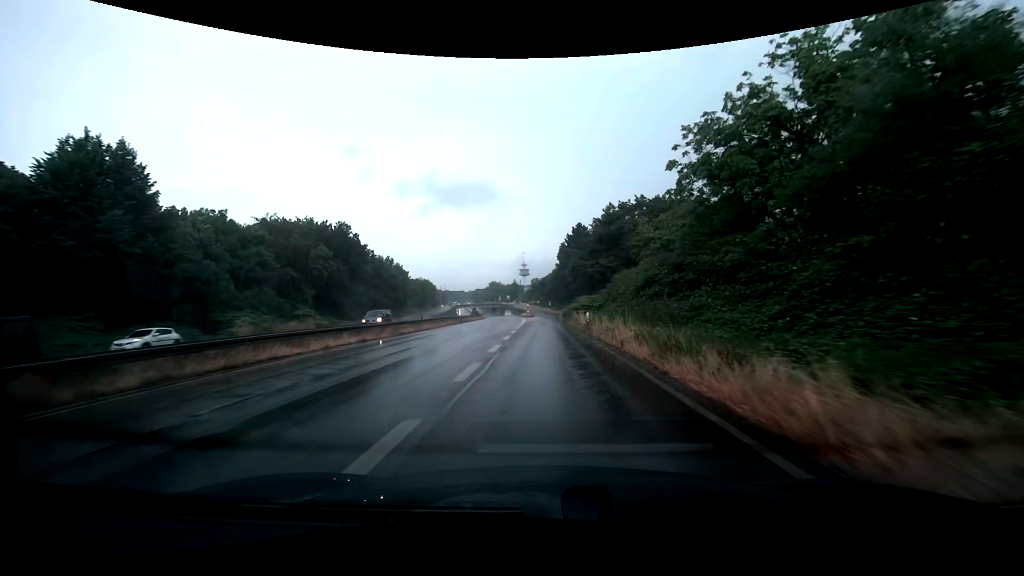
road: trunk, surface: asphalt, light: Day
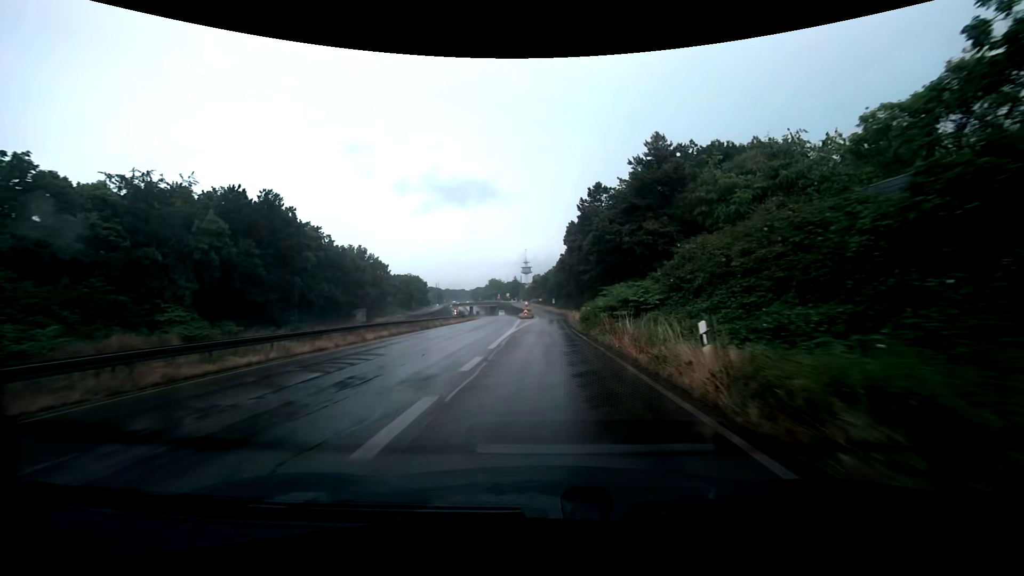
(0.0, +22.9) m; 0°
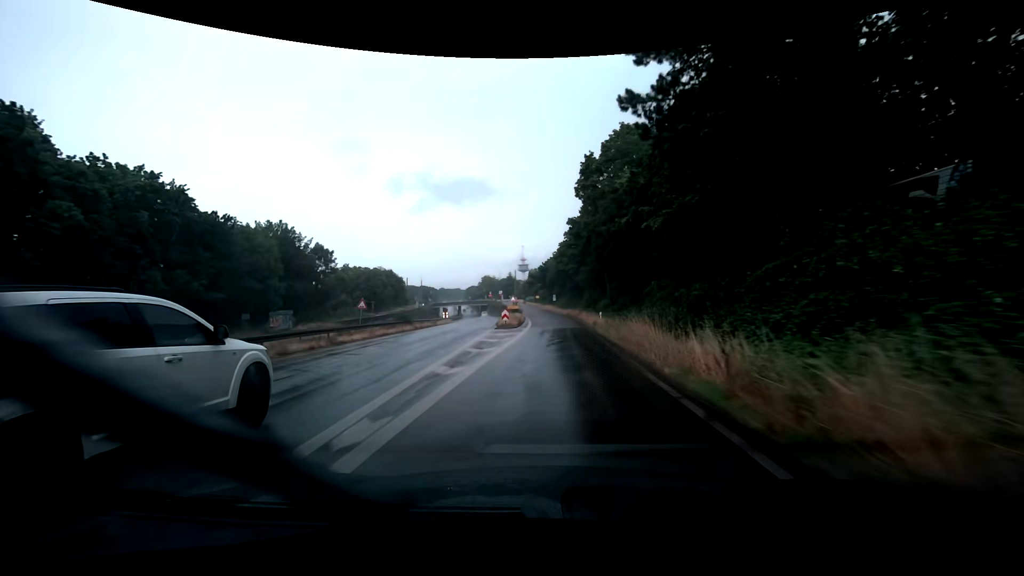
(-0.2, +34.1) m; 0°
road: trunk_link
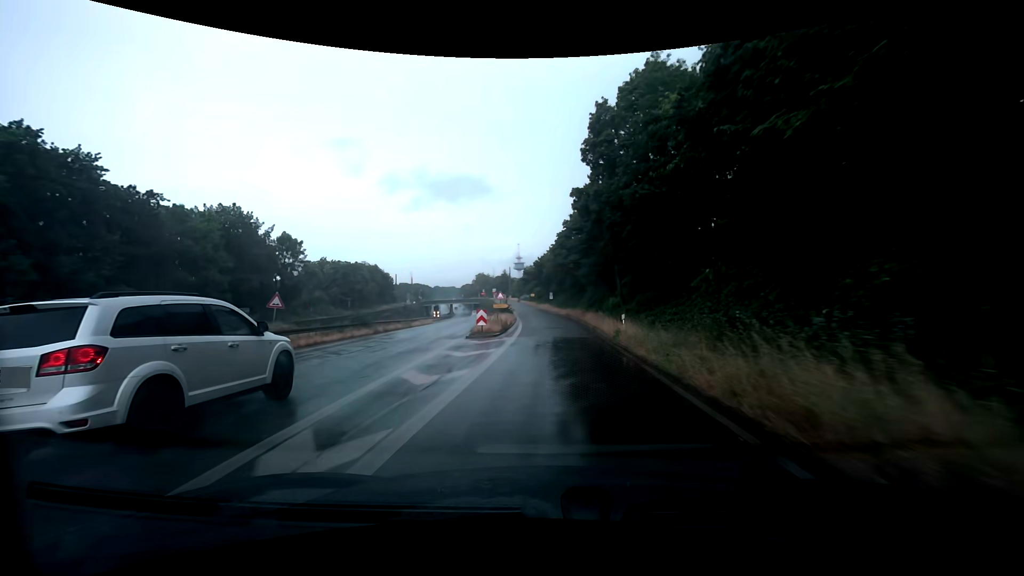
(0.0, +11.2) m; 0°
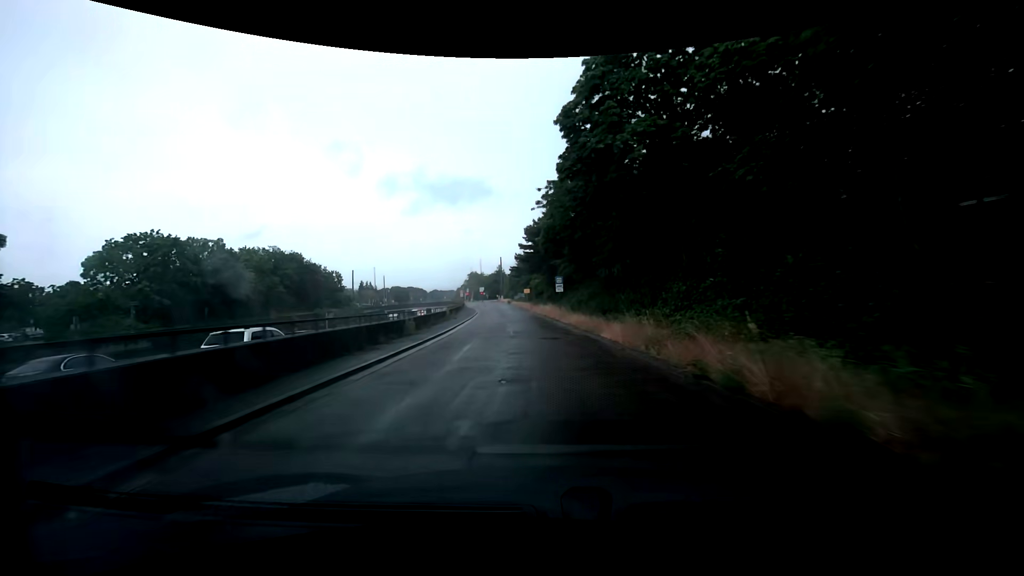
(+0.9, +54.2) m; 0°
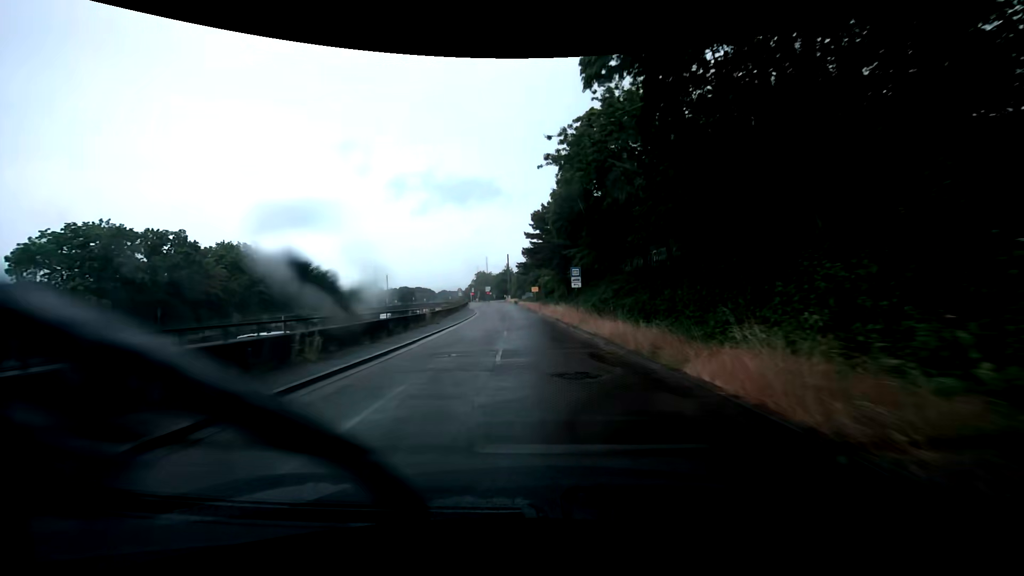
(-0.1, +10.3) m; -1°
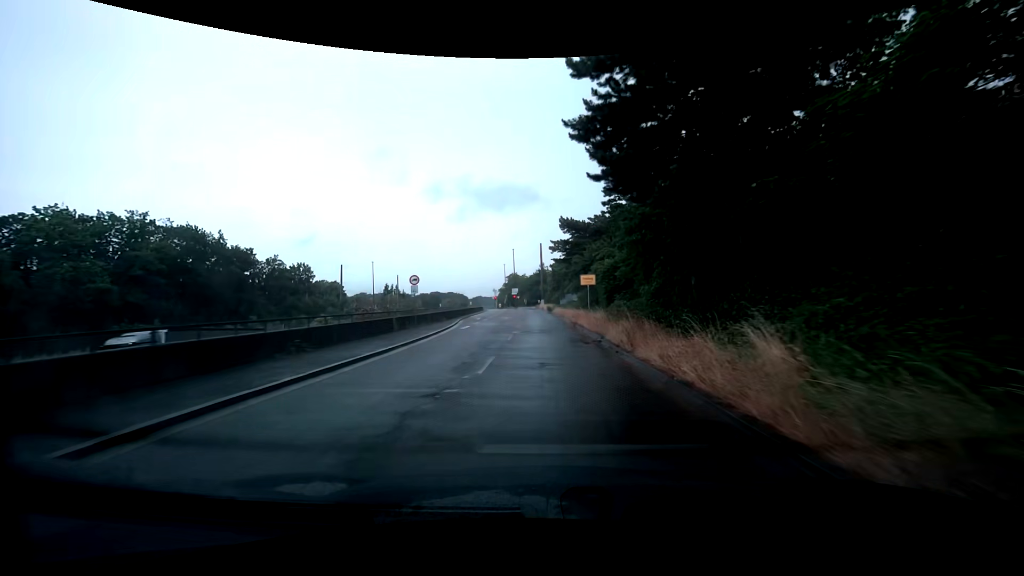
(-1.6, +38.4) m; -4°
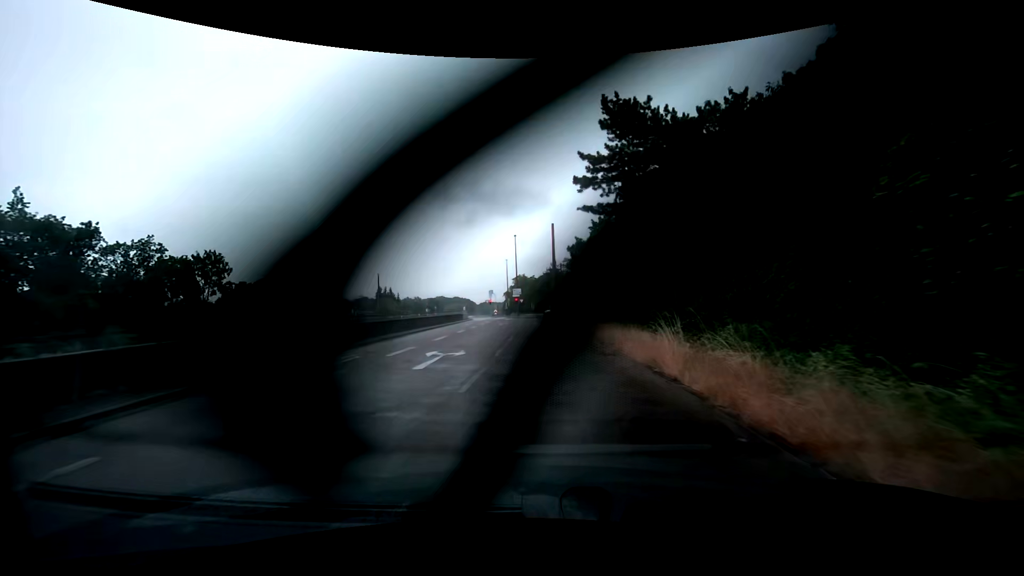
(-0.3, +31.7) m; -1°
(0, +10) (0, +20) (-1, +30) (-1, +40) (-1, +50) (-2, +60) (-2, +70) (-3, +80) (+2, +88) (+10, +93) m
